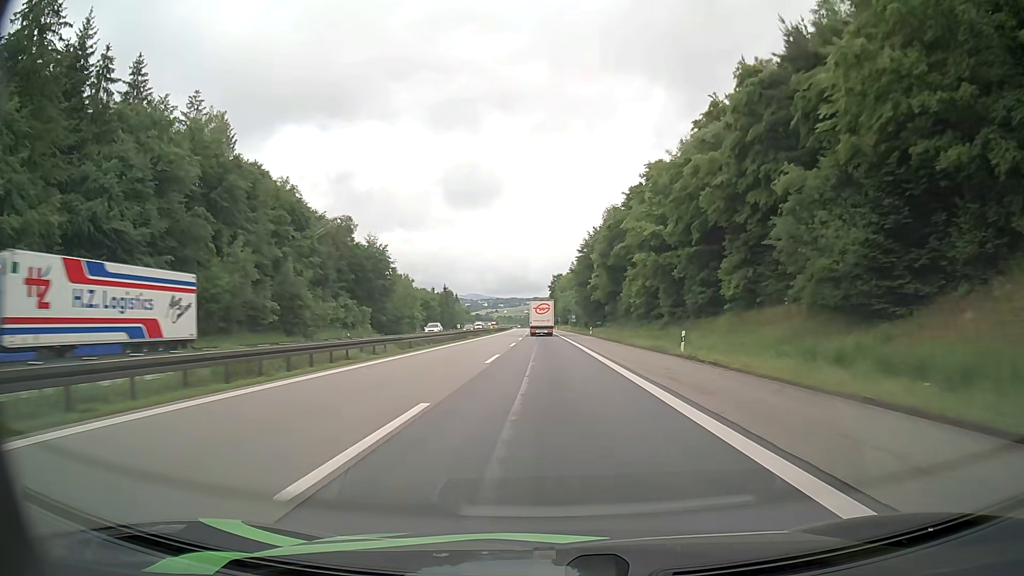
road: motorway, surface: asphalt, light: Day
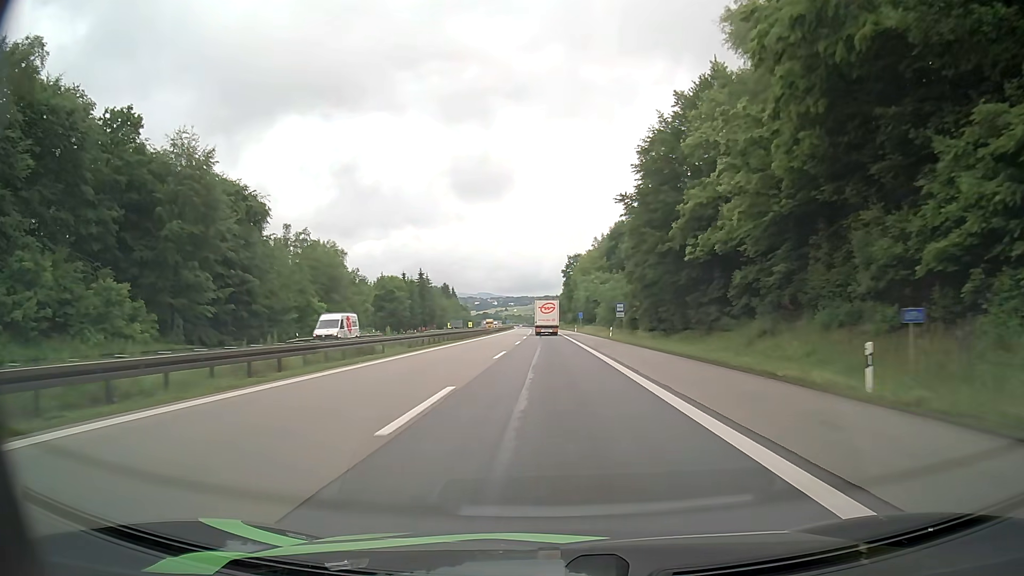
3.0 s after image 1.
(-0.9, +69.3) m; -1°
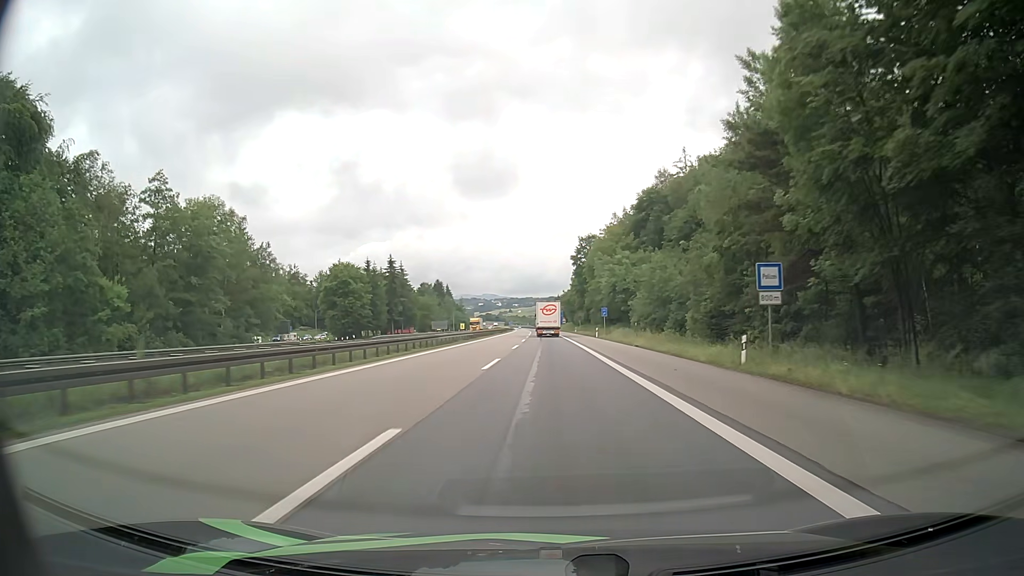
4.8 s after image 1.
(-0.1, +41.6) m; 0°
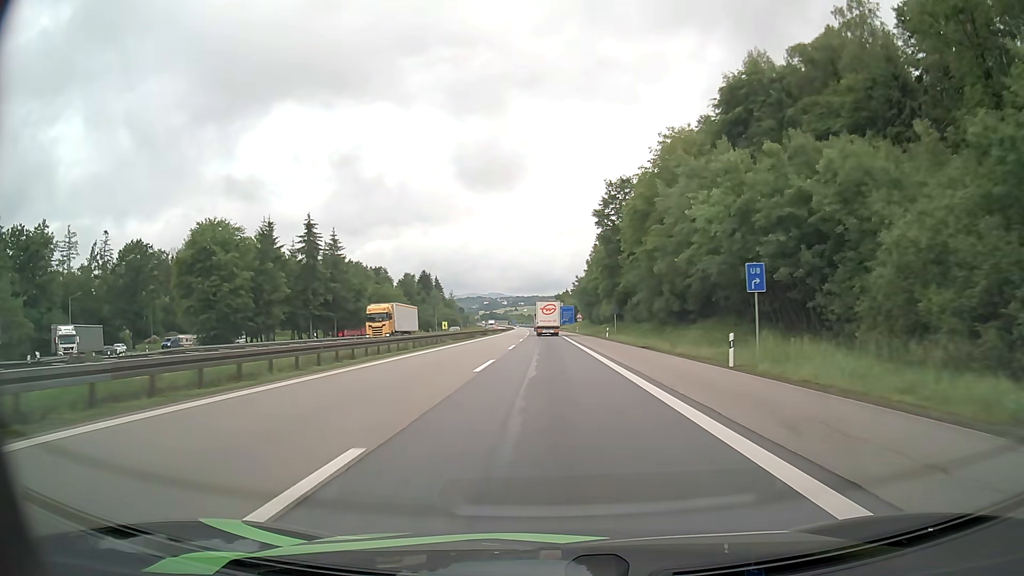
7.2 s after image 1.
(-0.2, +55.5) m; -1°
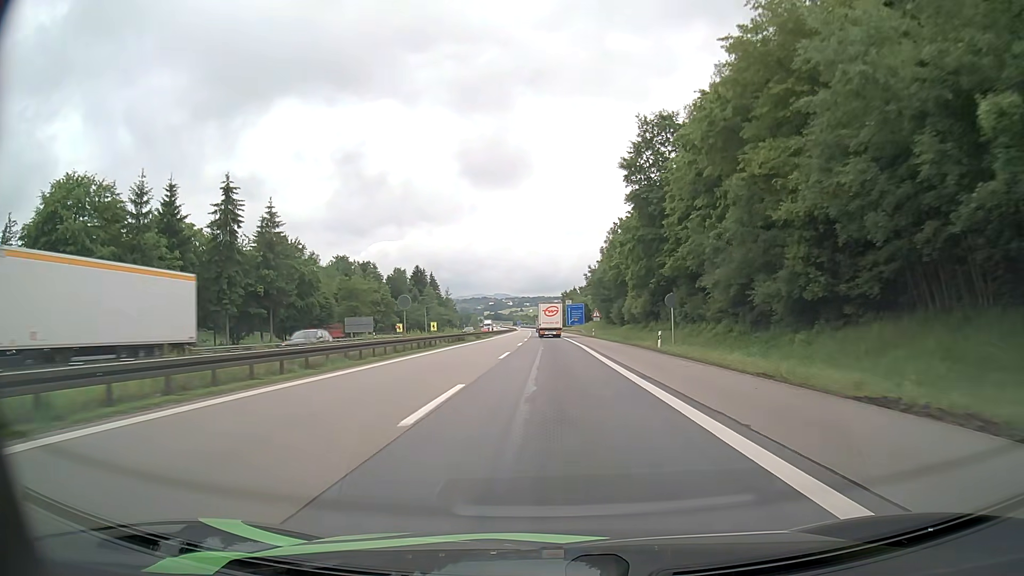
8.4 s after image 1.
(0.0, +27.7) m; 0°
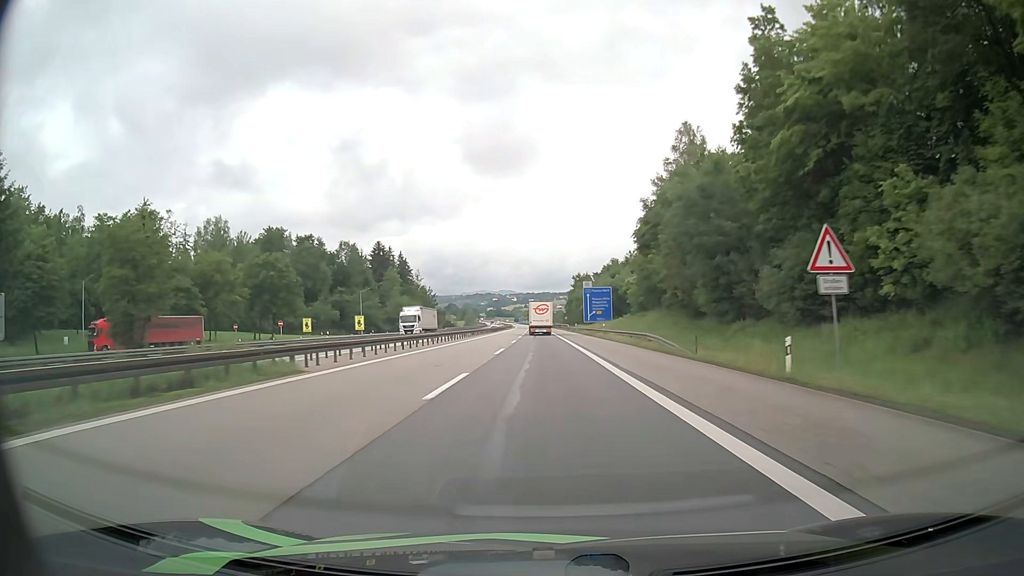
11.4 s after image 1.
(-0.3, +69.2) m; -1°
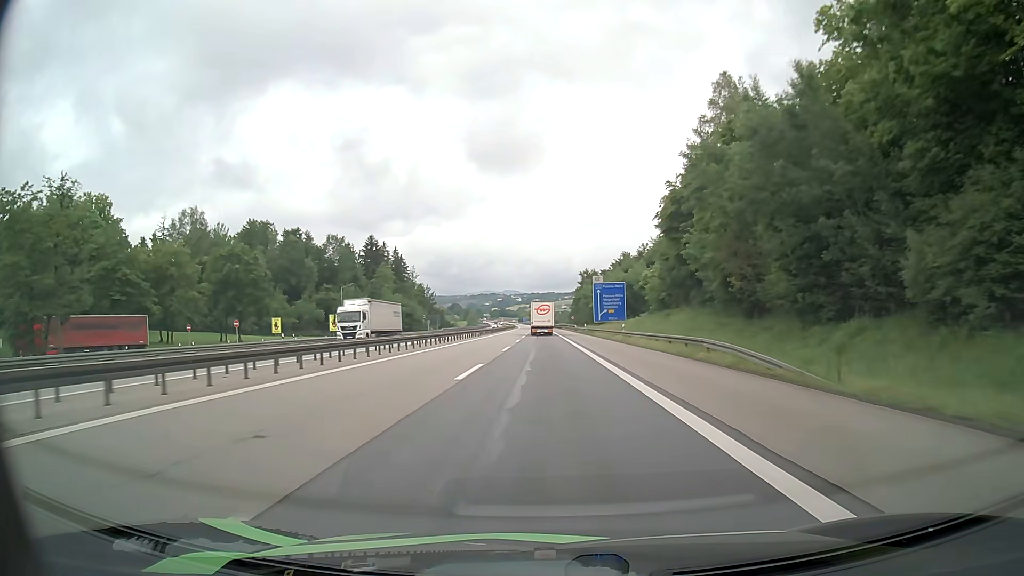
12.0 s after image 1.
(0.0, +13.8) m; 0°
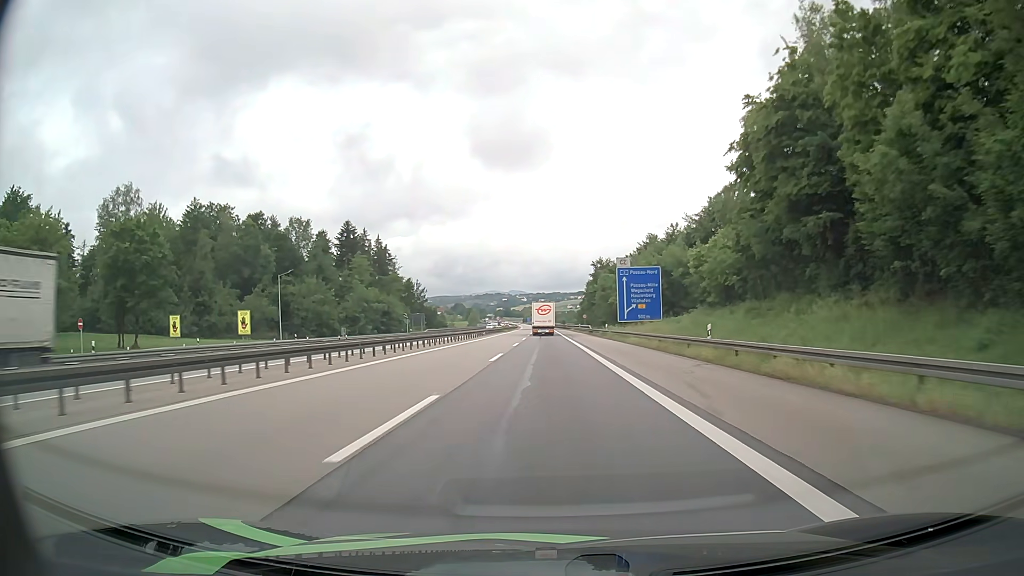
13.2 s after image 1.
(-0.1, +27.6) m; 0°
(0, +10) (0, +20) (0, +30) (0, +40) (0, +50) (0, +60) (-1, +70) (-1, +80) (-1, +90) (-1, +100) m
